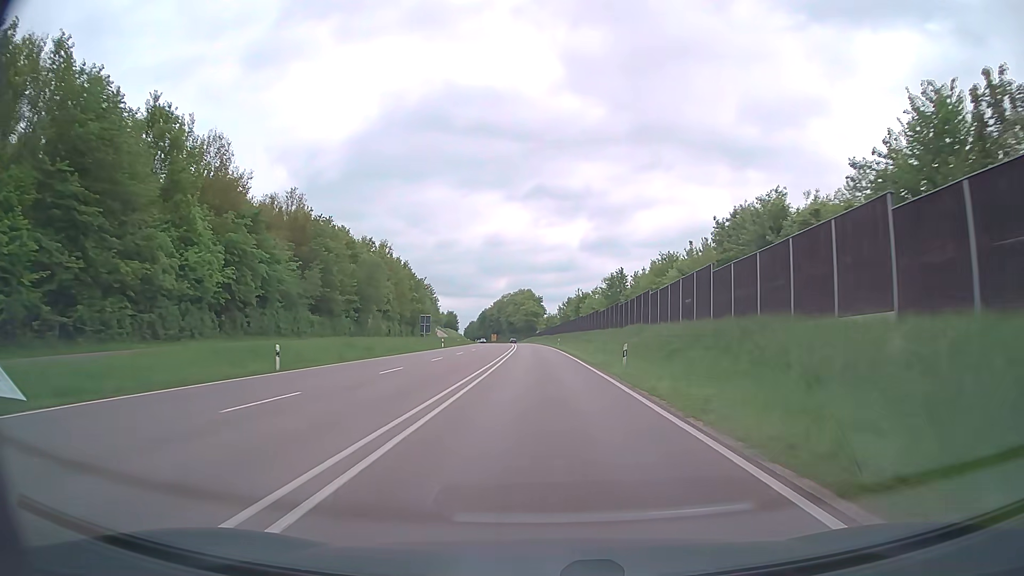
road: trunk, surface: asphalt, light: Day
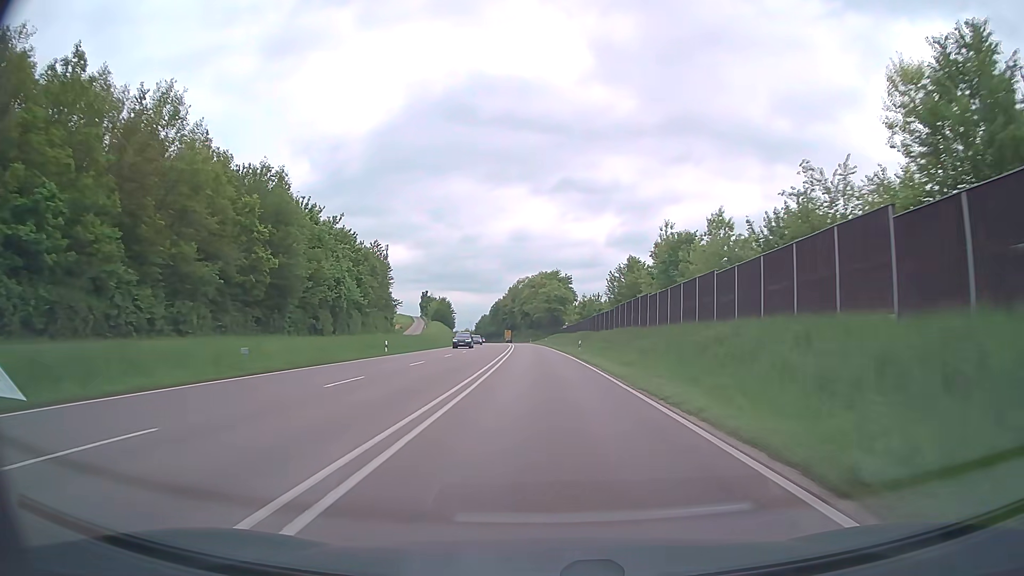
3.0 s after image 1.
(-1.4, +79.2) m; -2°
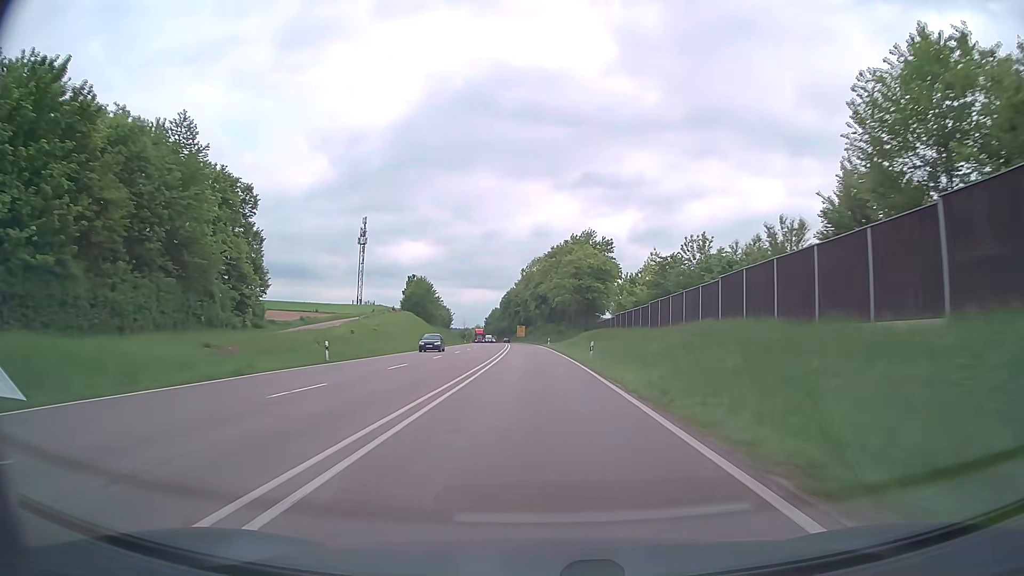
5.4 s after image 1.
(-1.0, +63.5) m; -2°
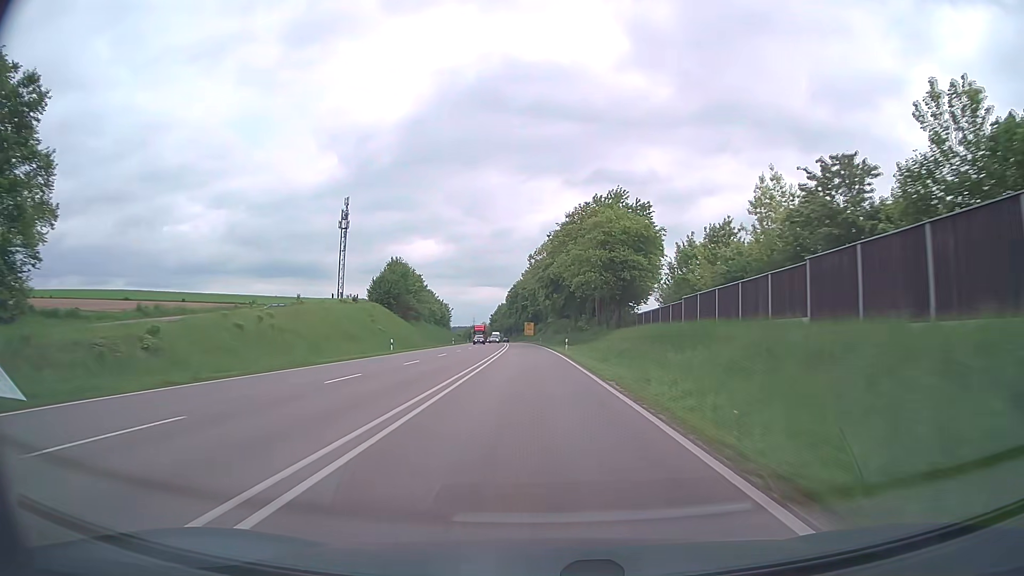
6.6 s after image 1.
(-0.3, +31.7) m; -1°
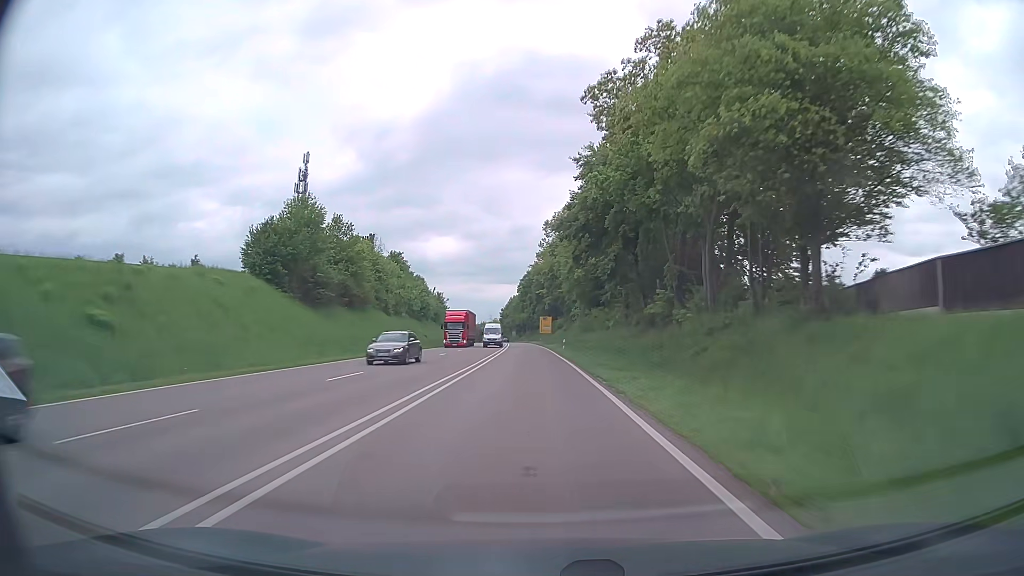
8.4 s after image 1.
(-0.6, +47.6) m; -1°
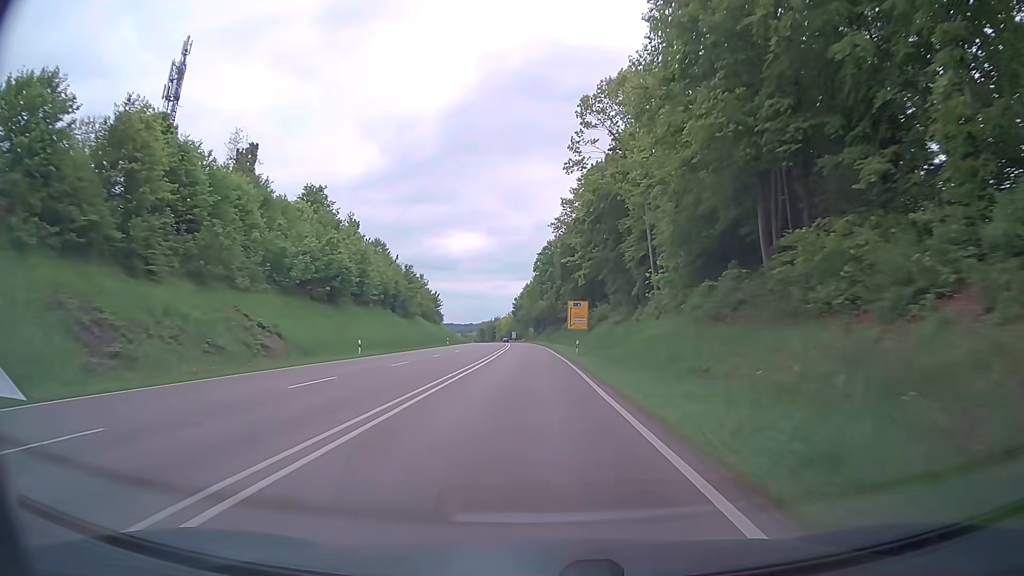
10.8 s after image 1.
(-1.1, +63.4) m; -2°
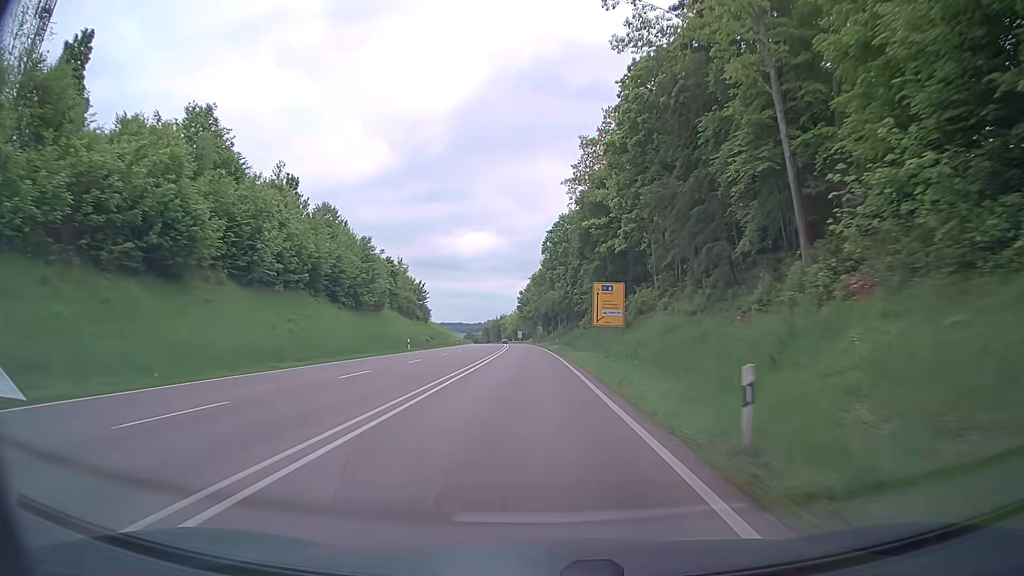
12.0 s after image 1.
(-0.3, +31.7) m; -1°
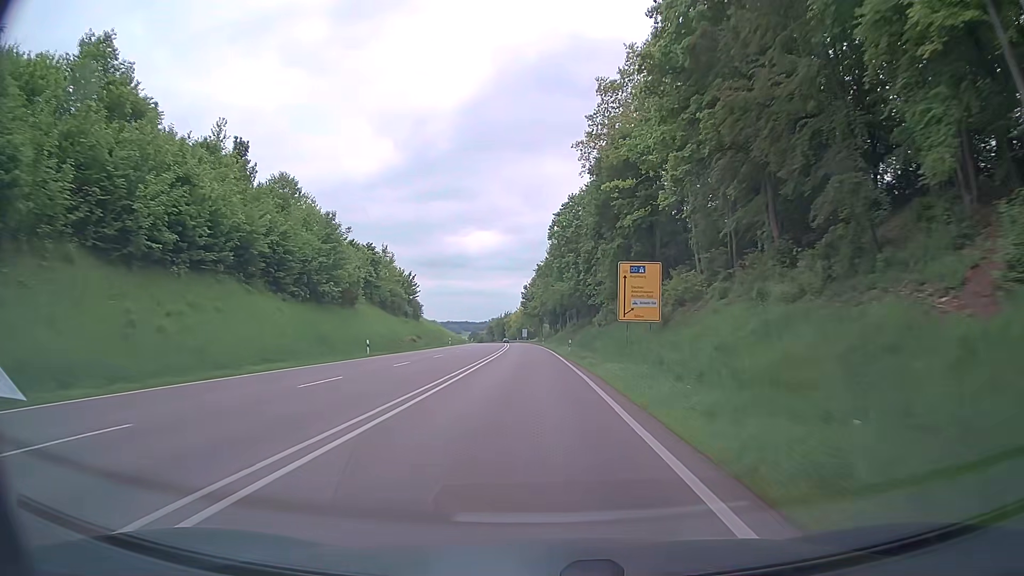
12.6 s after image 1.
(0.0, +15.9) m; 0°
(0, +10) (0, +20) (0, +30) (-1, +40) (-1, +50) (-1, +60) (-1, +70) (-2, +80) (-2, +90) (-3, +100) m
